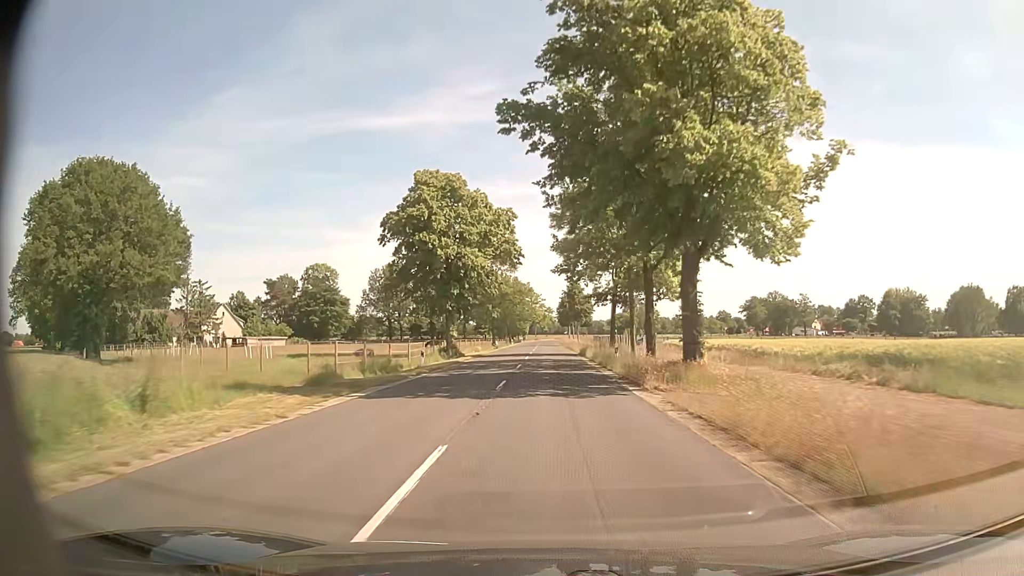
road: secondary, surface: asphalt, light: Day
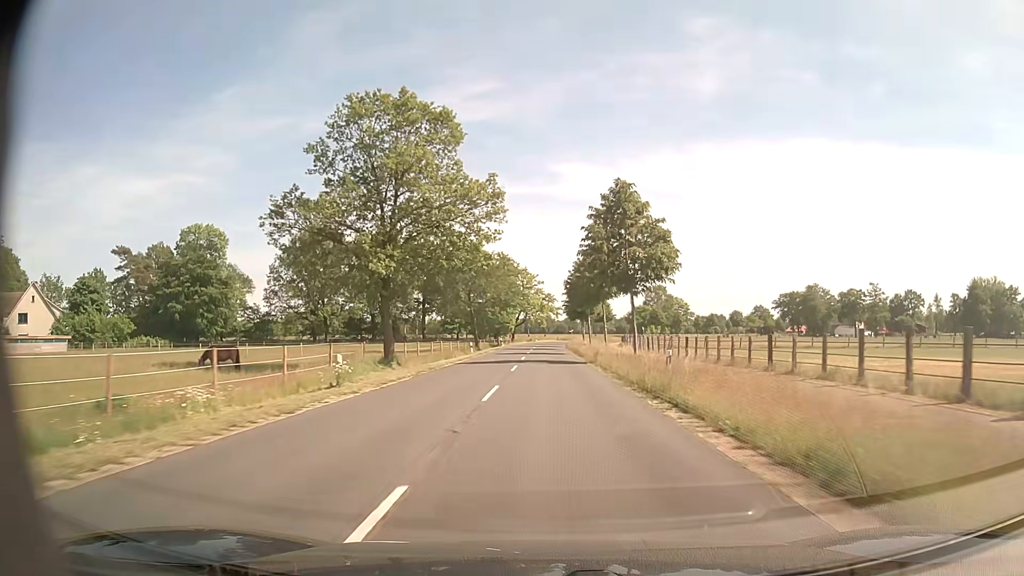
(+0.2, +62.4) m; 0°
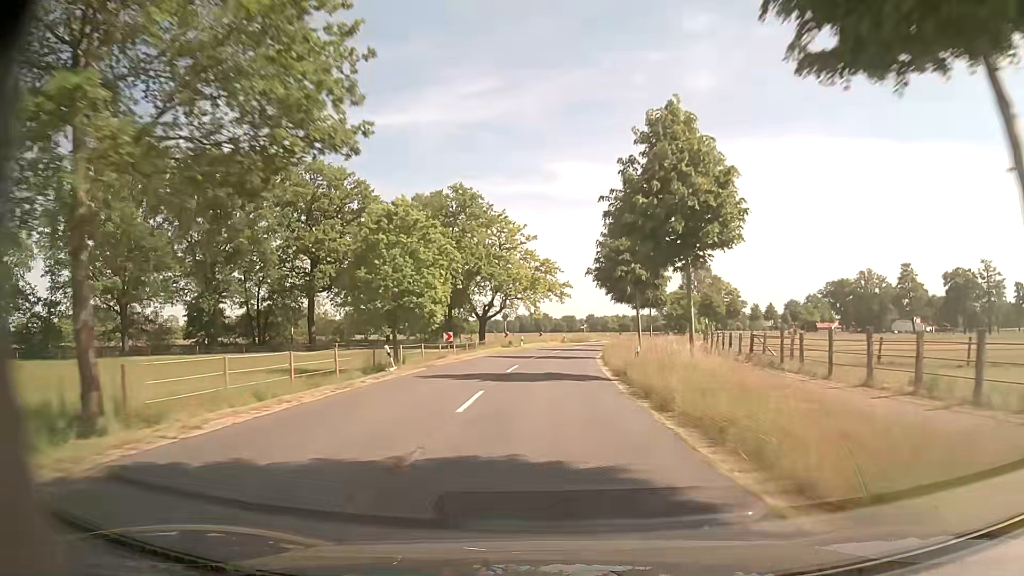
(0.0, +62.2) m; 0°
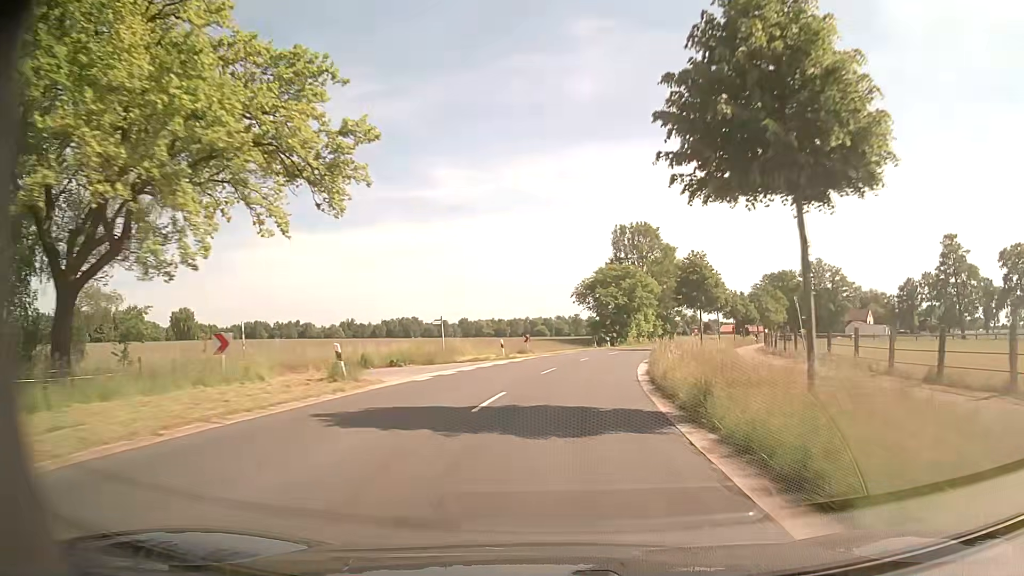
(+3.8, +59.3) m; +11°
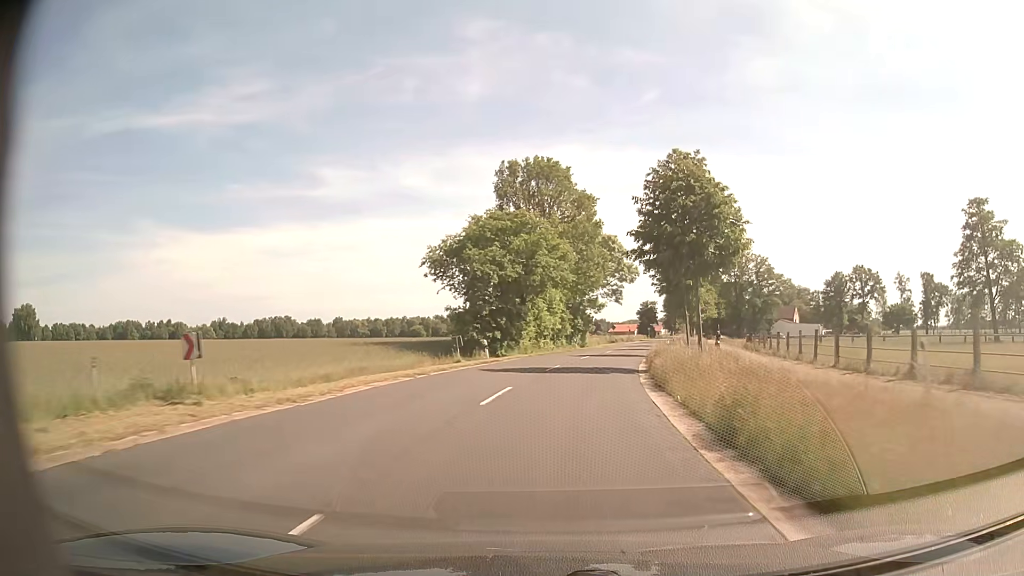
(+3.0, +34.6) m; +10°
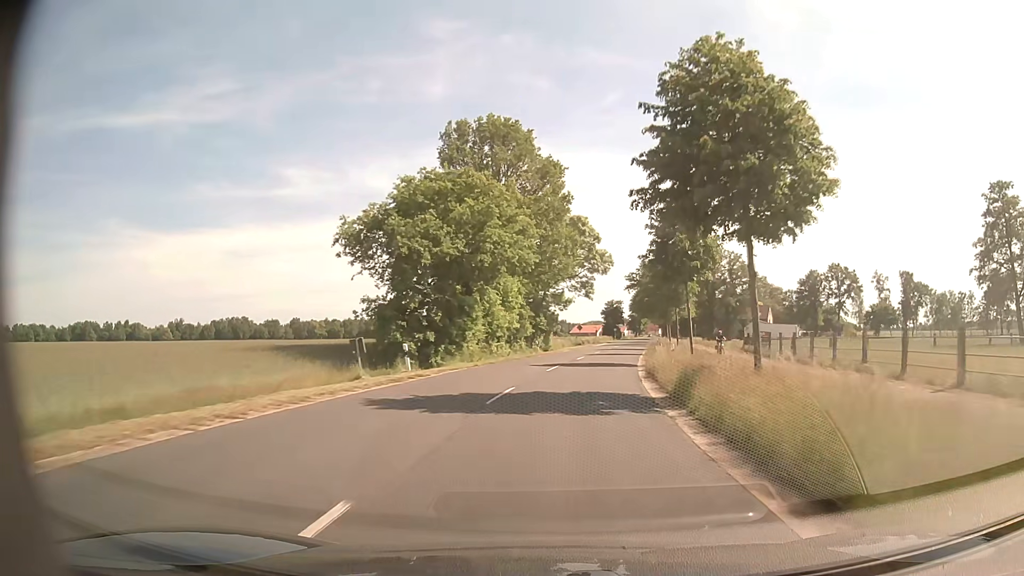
(+0.3, +11.5) m; +3°
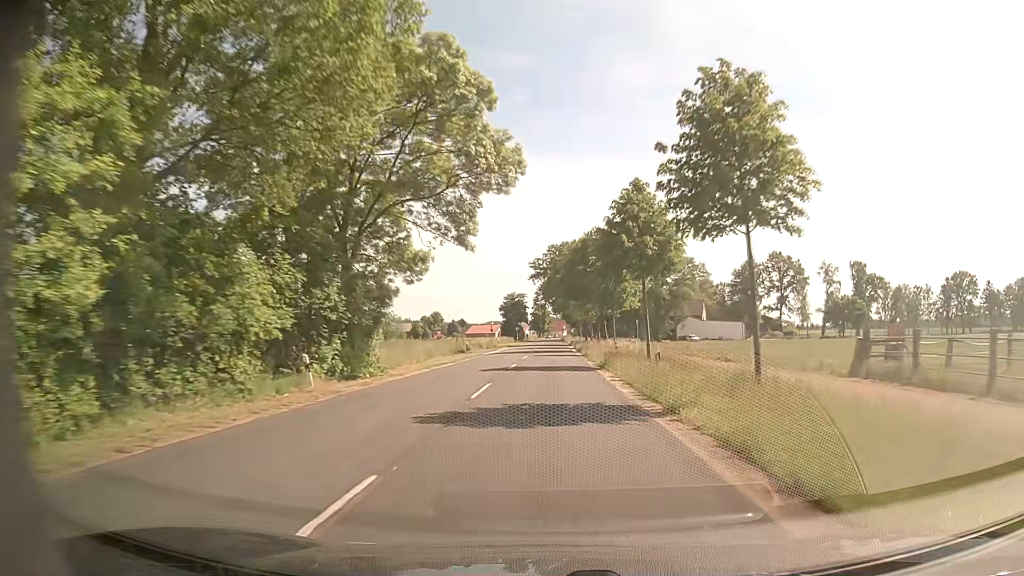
(+2.8, +34.5) m; +9°
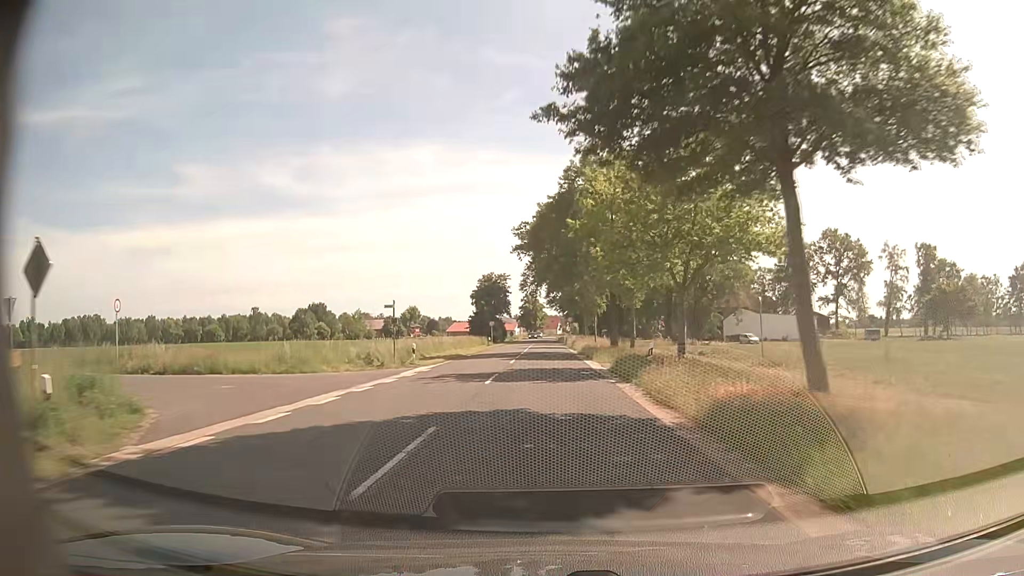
(+0.1, +44.7) m; 0°
(0, +10) (0, +20) (0, +30) (0, +40) (0, +50) (0, +60) (0, +70) (0, +80) (0, +90) (0, +100) m
